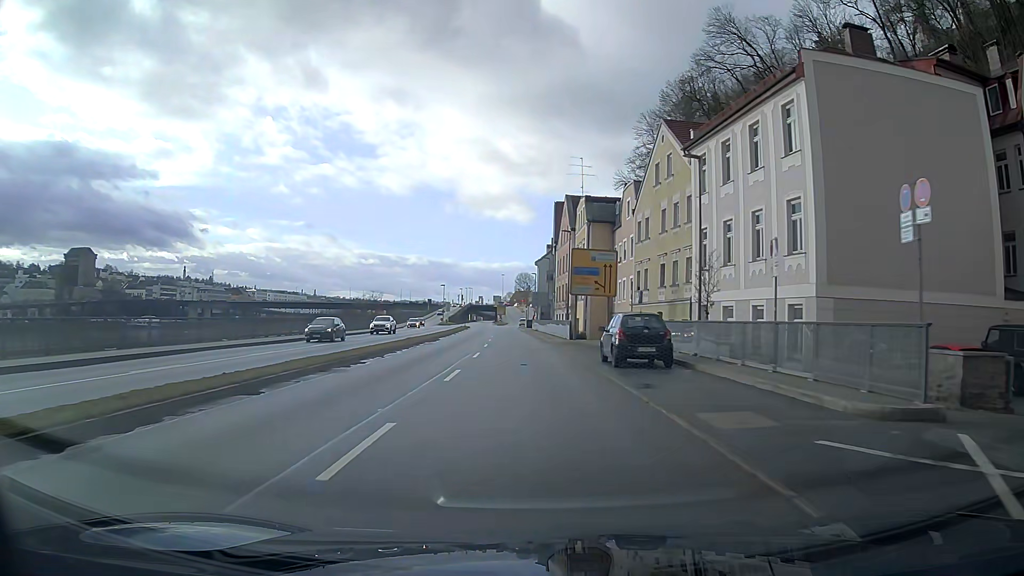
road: primary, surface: asphalt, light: Day
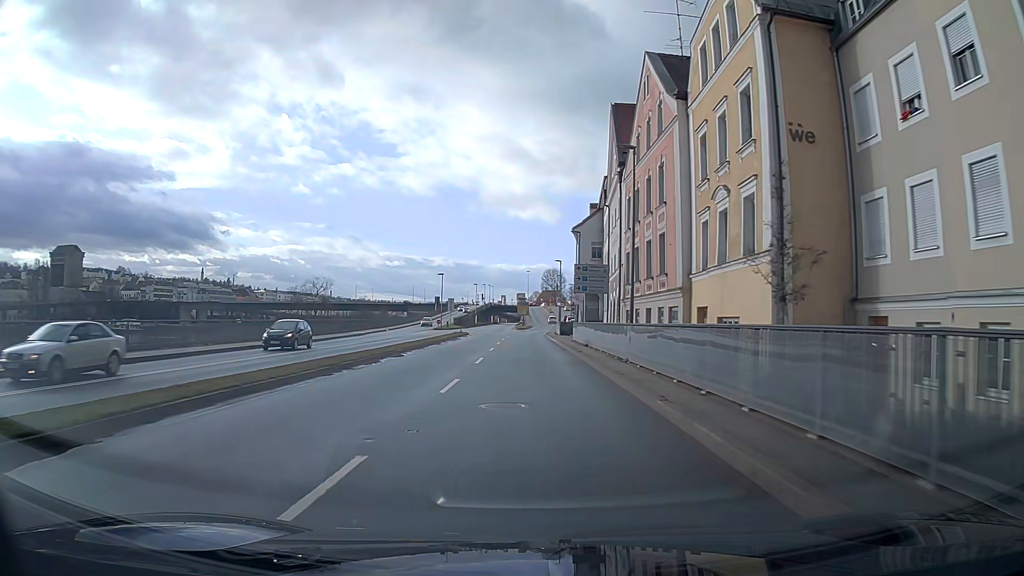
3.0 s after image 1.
(-0.9, +38.1) m; -2°
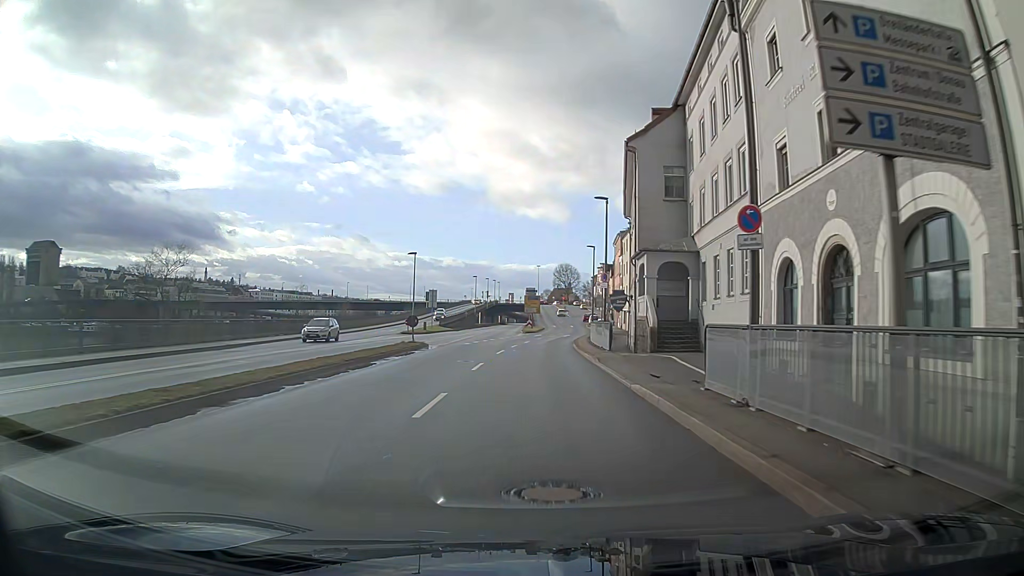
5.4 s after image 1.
(-0.2, +30.5) m; -1°
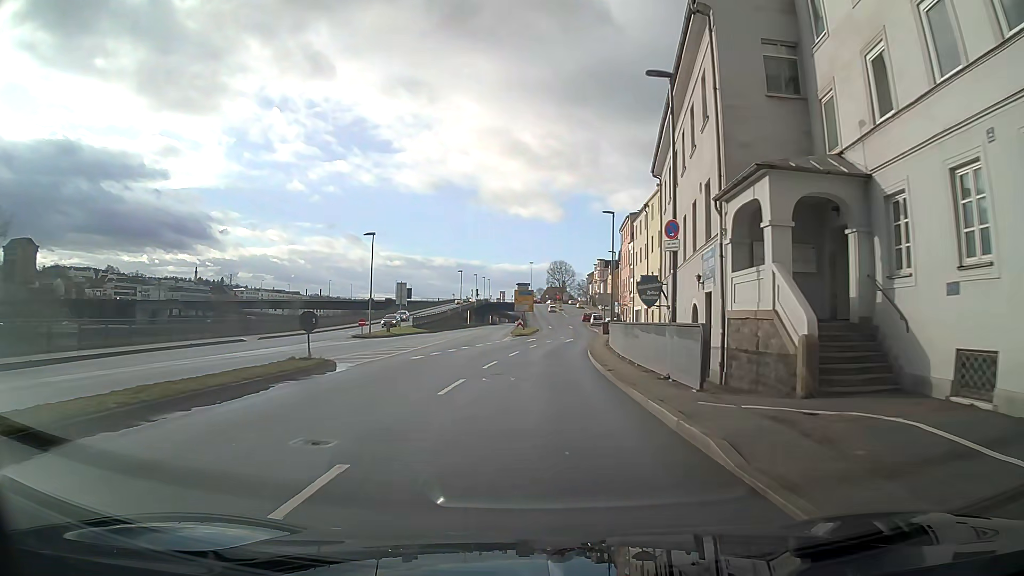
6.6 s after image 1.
(+0.1, +15.2) m; +1°
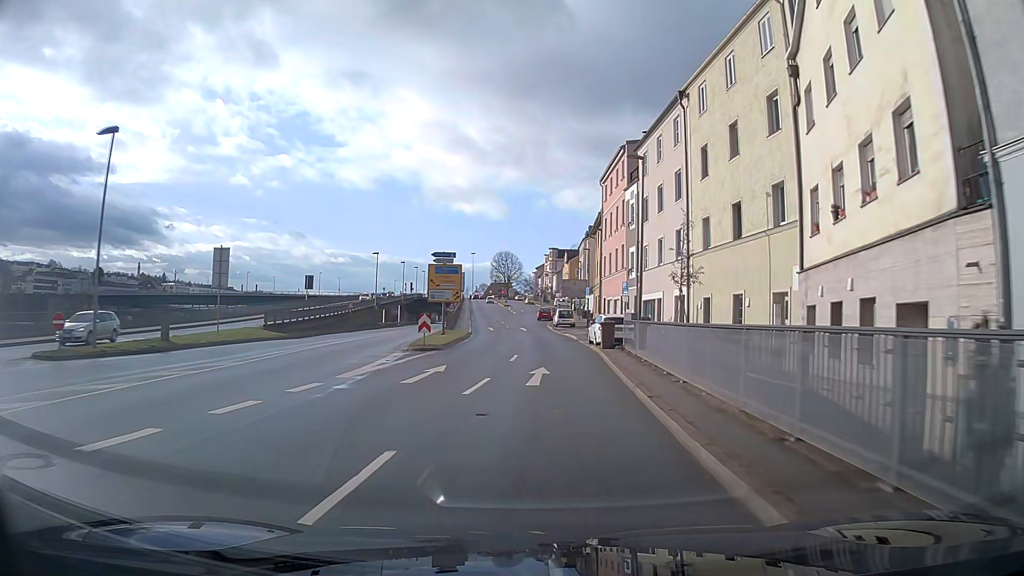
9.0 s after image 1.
(+1.1, +30.5) m; +5°
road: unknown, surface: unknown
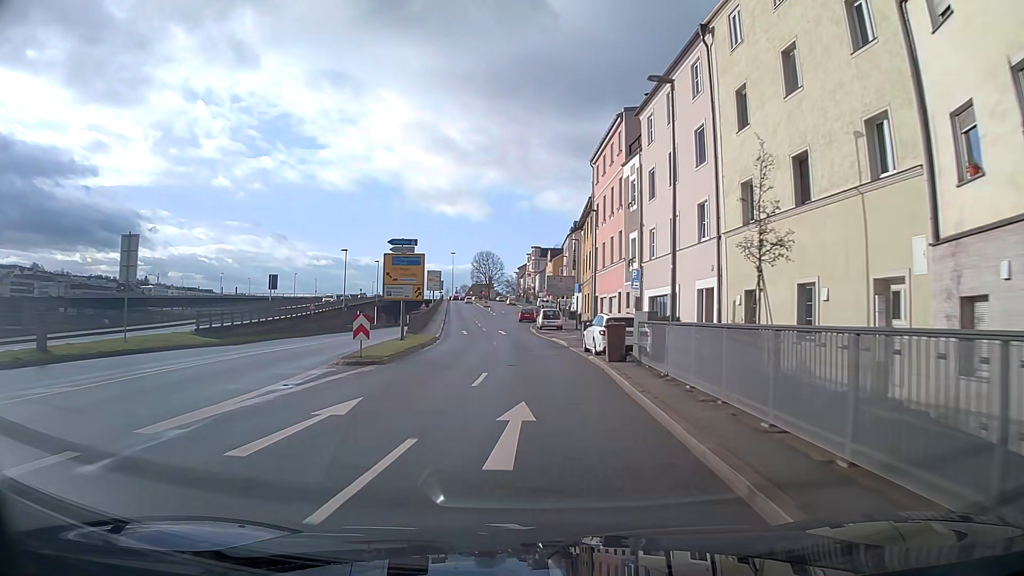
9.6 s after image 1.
(+0.1, +7.6) m; +1°
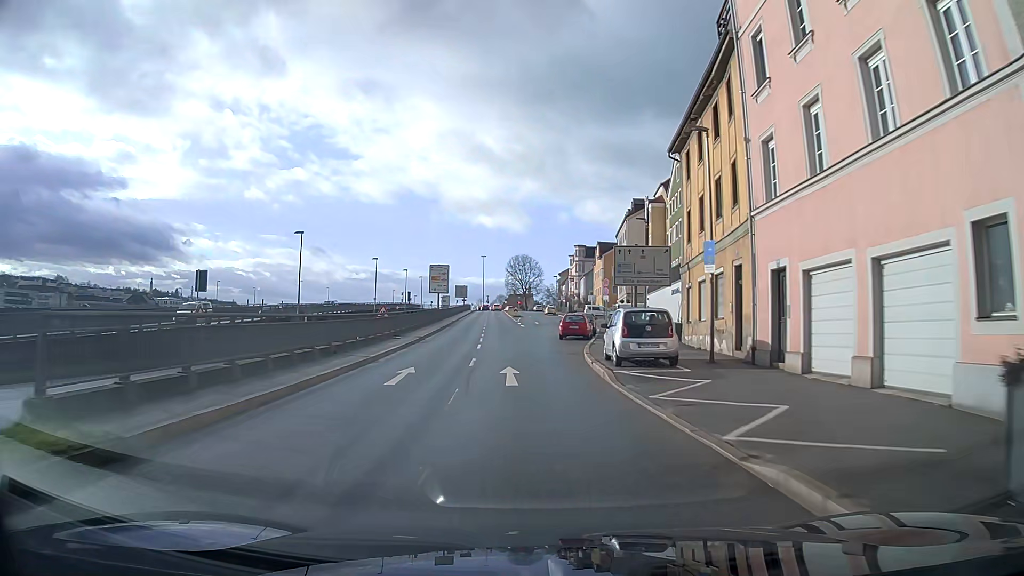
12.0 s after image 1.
(-0.7, +30.3) m; -4°
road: primary_link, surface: asphalt
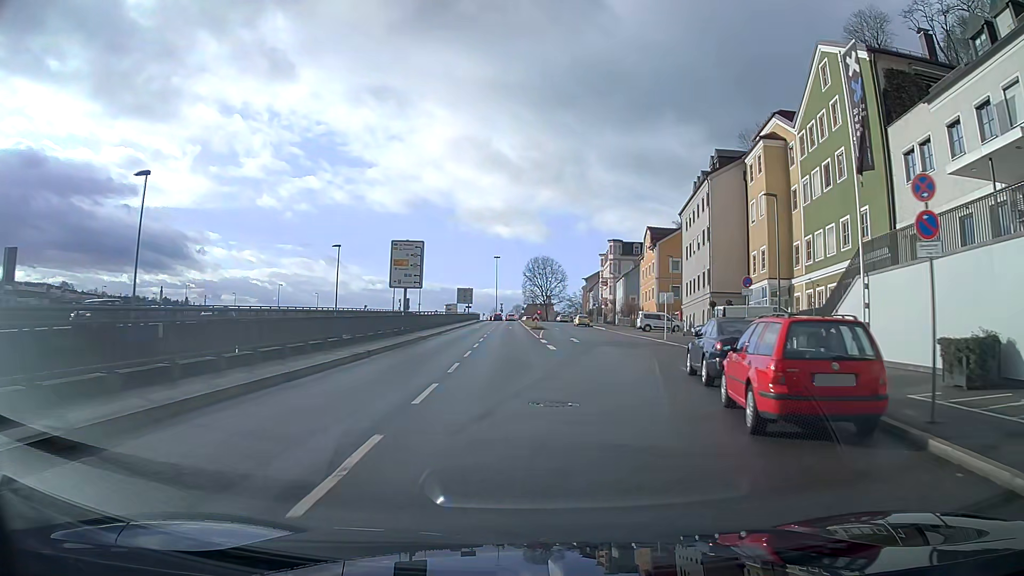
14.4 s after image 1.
(-0.5, +30.0) m; 0°
(0, +10) (+1, +20) (+1, +30) (+1, +40) (+1, +50) (+1, +60) (+1, +70) (0, +80) (0, +90) (-1, +100) m
